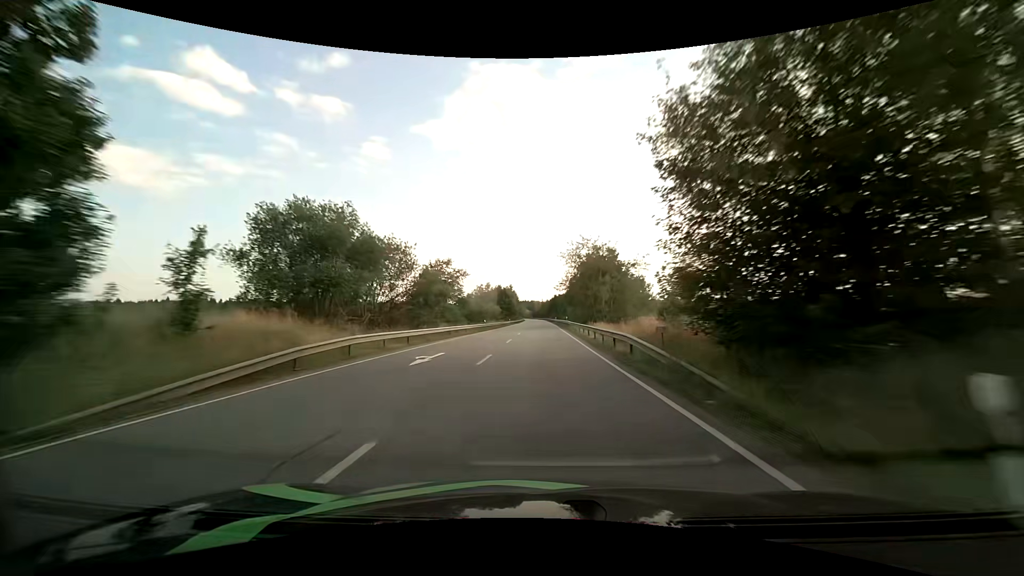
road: primary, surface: asphalt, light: Day
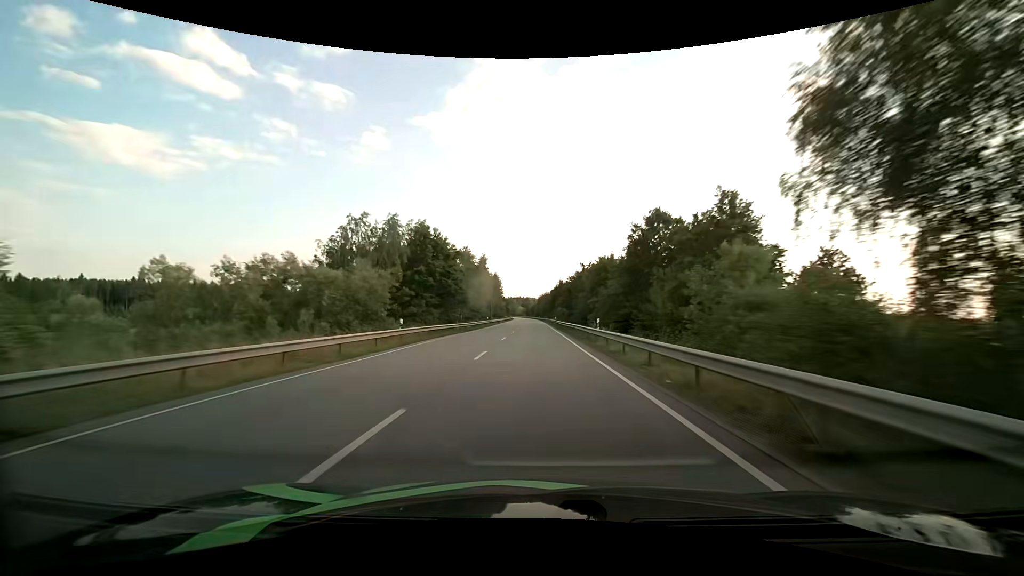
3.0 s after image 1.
(+0.5, +84.4) m; 0°
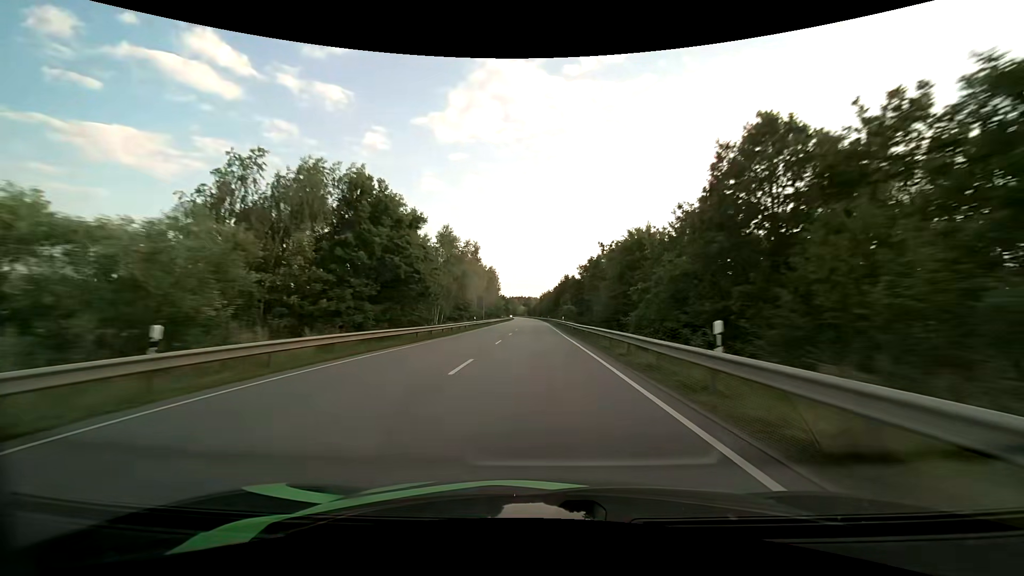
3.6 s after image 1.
(0.0, +16.9) m; 0°
(0, +10) (0, +20) (0, +30) (0, +40) (-1, +50) (-1, +60) (-1, +70) (-1, +80) (-1, +90) (-1, +100) m
